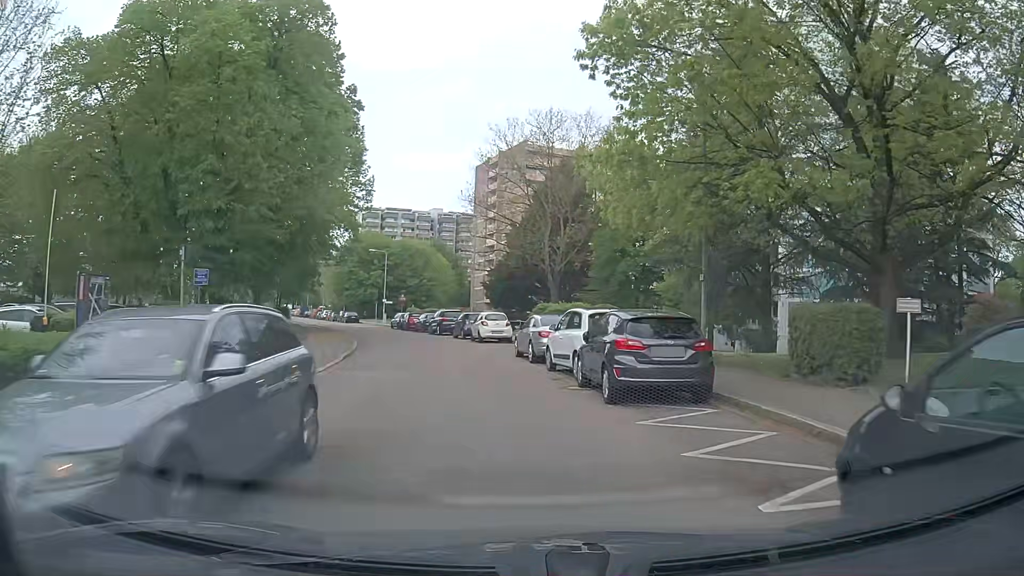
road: residential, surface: asphalt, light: Day
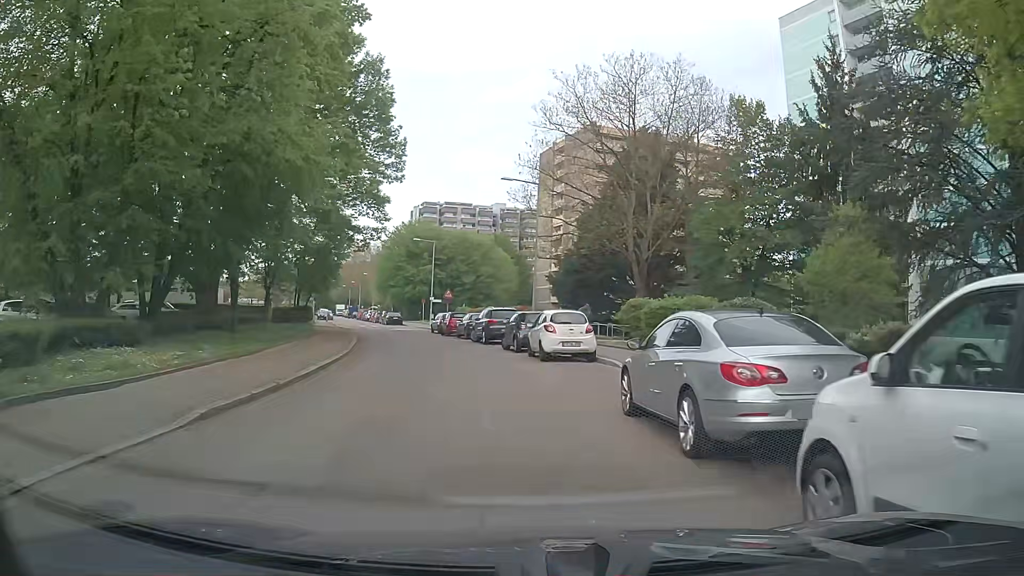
(-0.6, +13.2) m; -5°
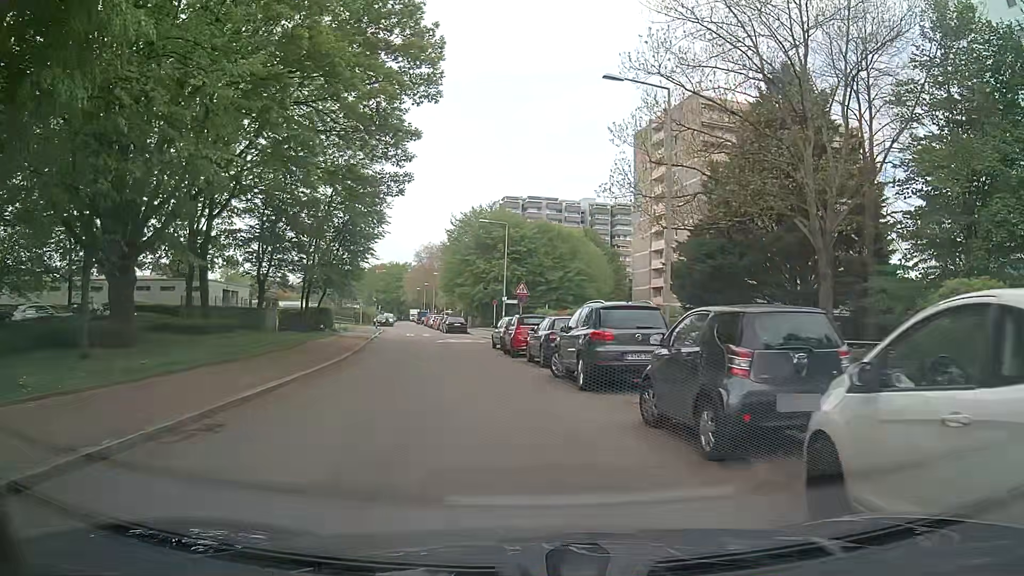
(-1.2, +17.7) m; -7°
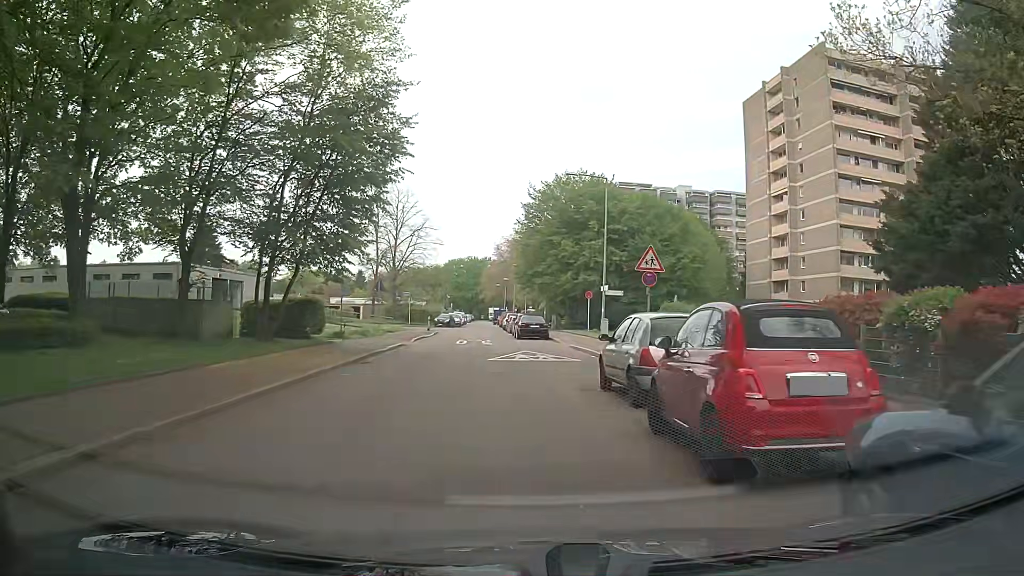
(-1.2, +17.8) m; -7°
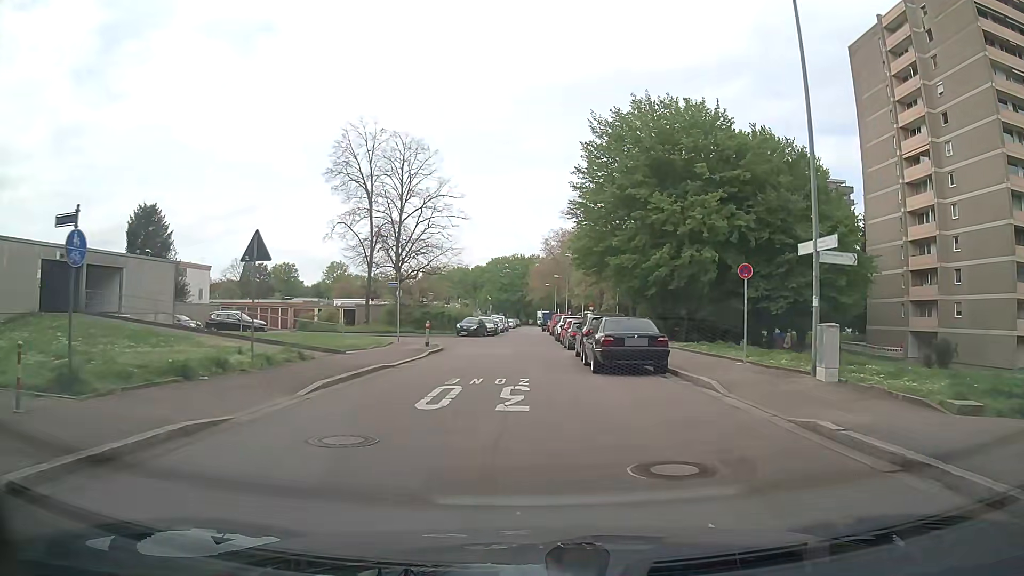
(-1.0, +22.8) m; -4°
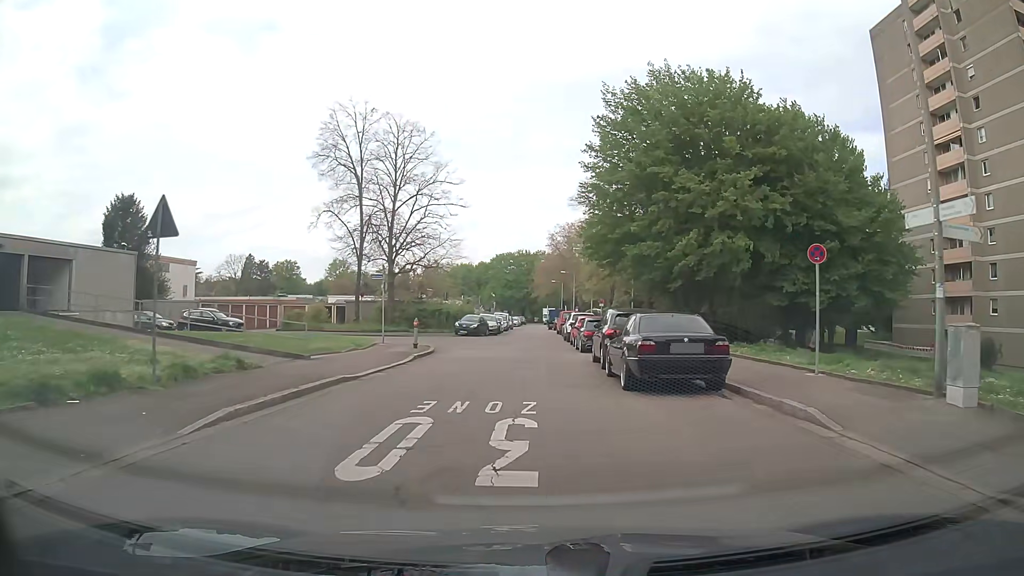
(0.0, +4.7) m; -1°
(0, +10) (0, +20) (0, +30) (0, +40) (0, +50) (0, +60) (0, +70) (0, +80) (+1, +90) (+1, +100) m
